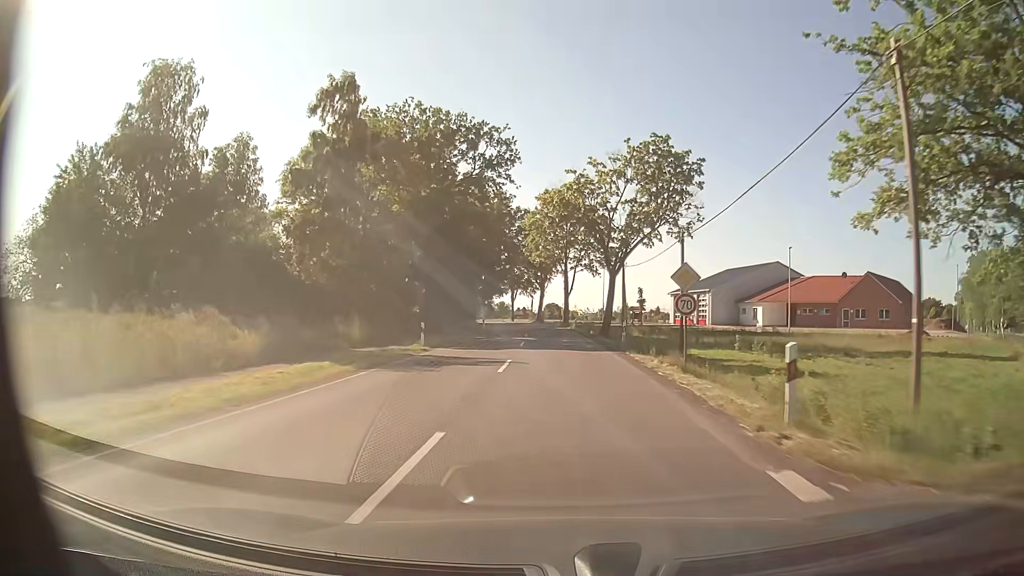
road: secondary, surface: asphalt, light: Day
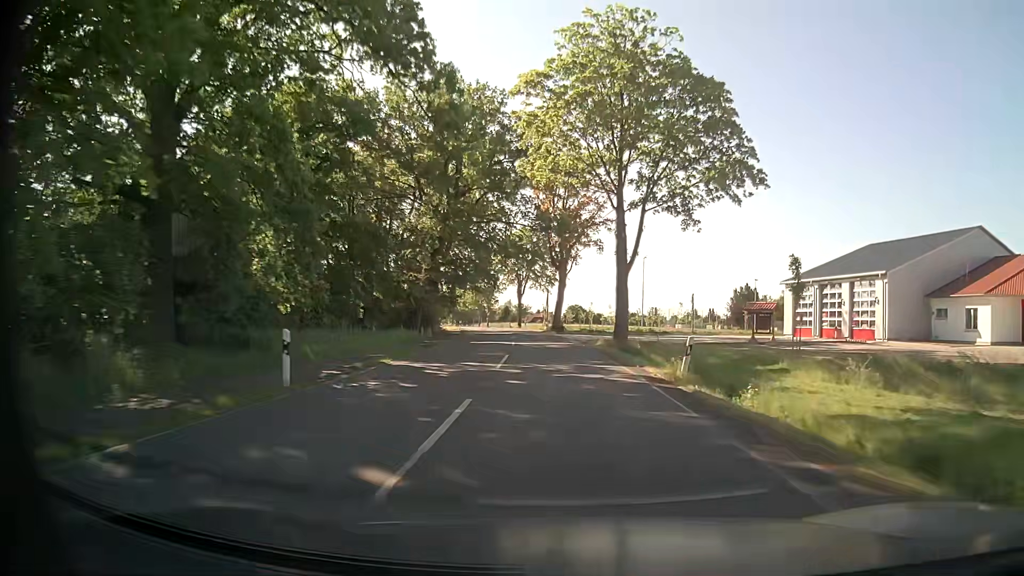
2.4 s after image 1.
(-0.8, +45.2) m; -2°
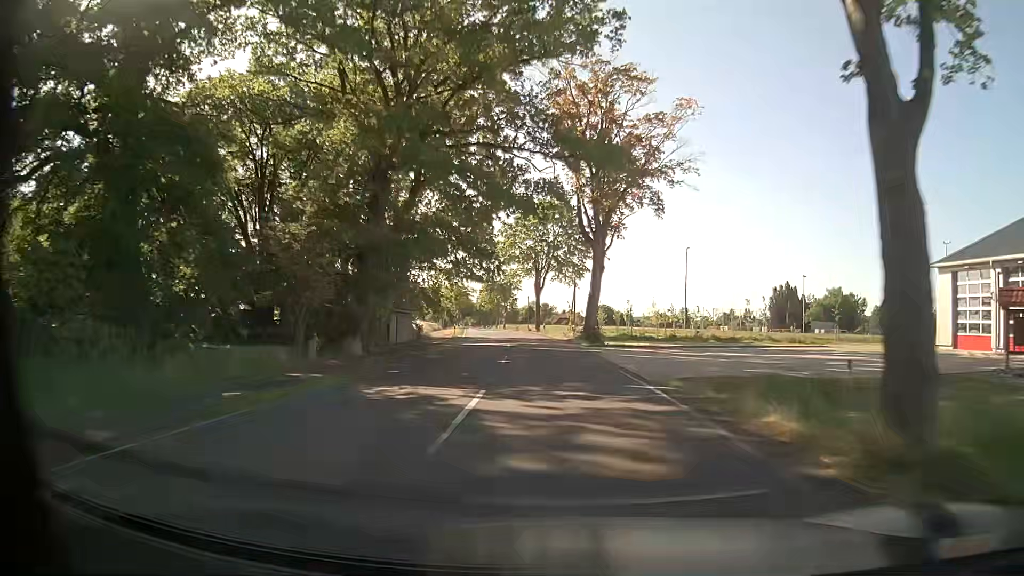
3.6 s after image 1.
(-0.2, +22.6) m; -2°
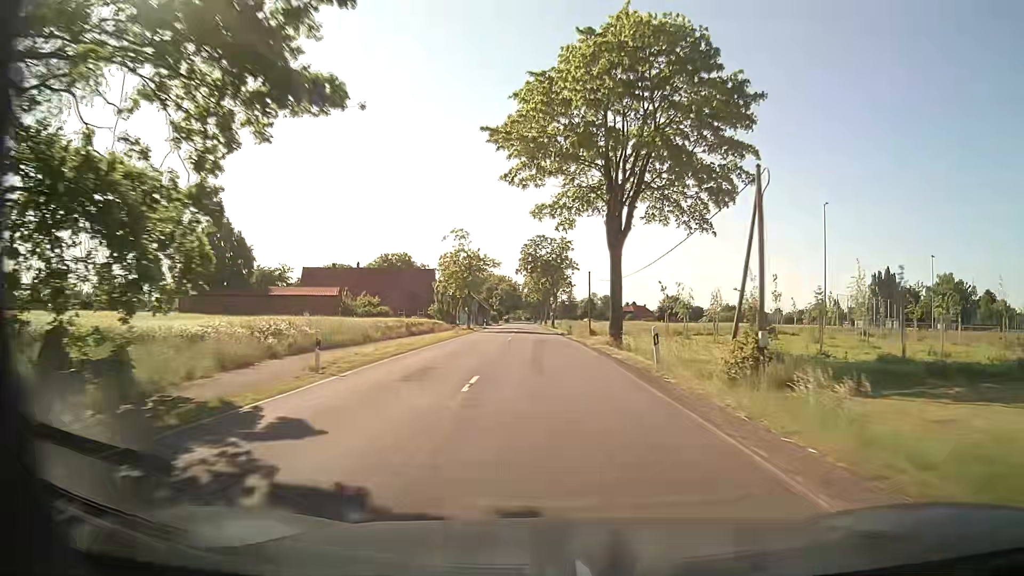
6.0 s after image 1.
(-2.1, +45.2) m; -5°
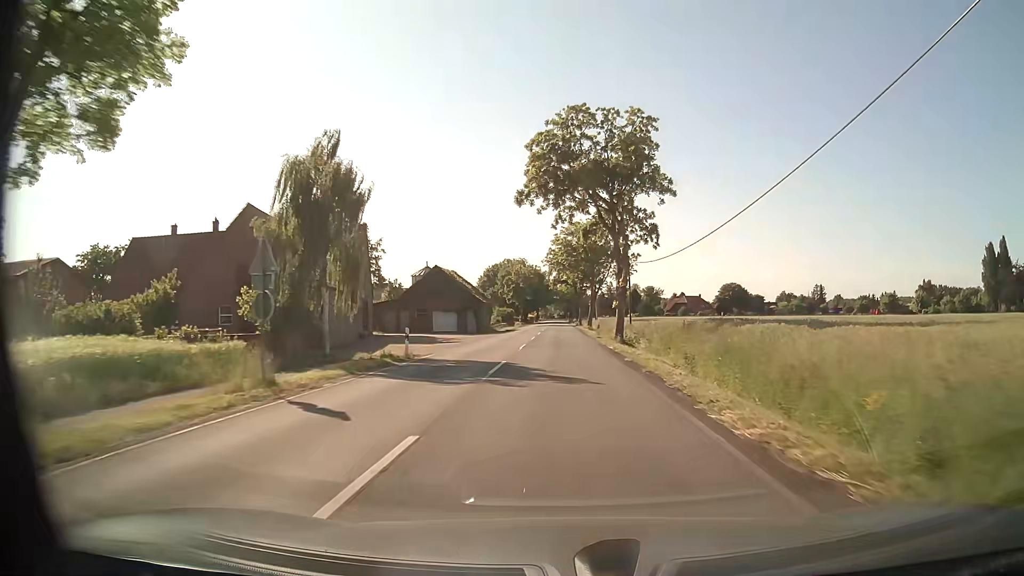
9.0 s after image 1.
(-2.0, +56.7) m; -3°
